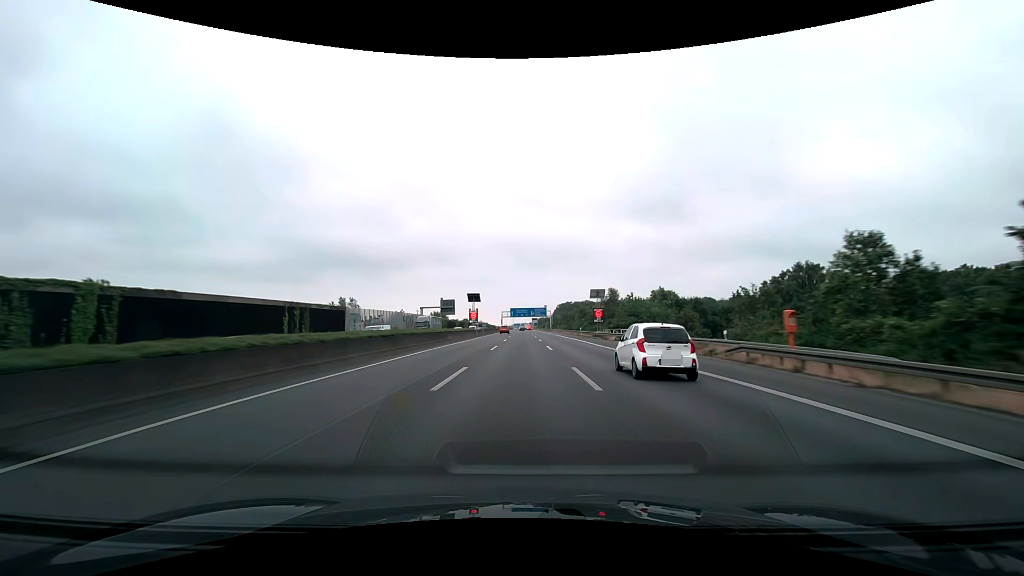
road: motorway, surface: asphalt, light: Day
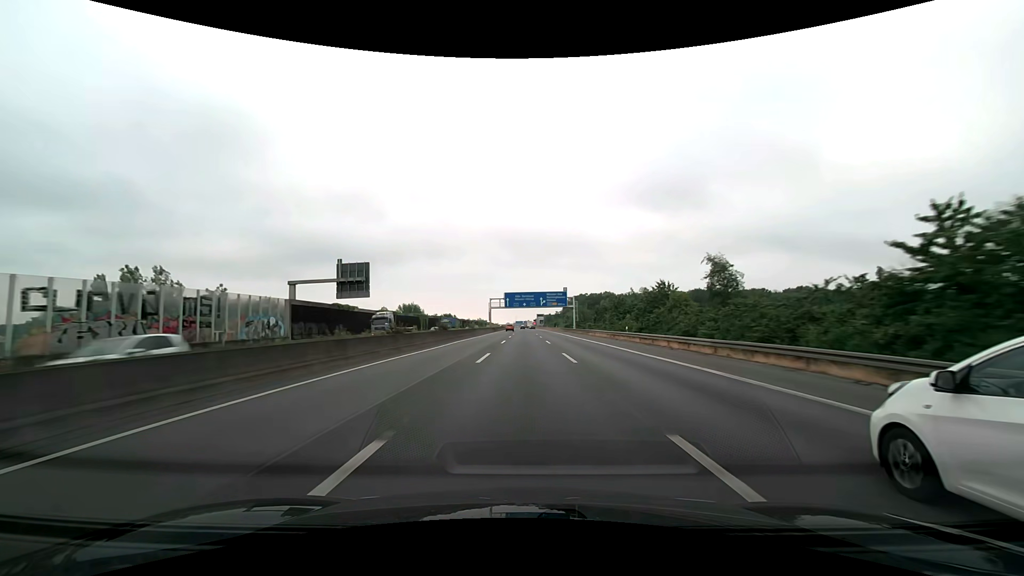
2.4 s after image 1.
(-0.2, +82.7) m; 0°
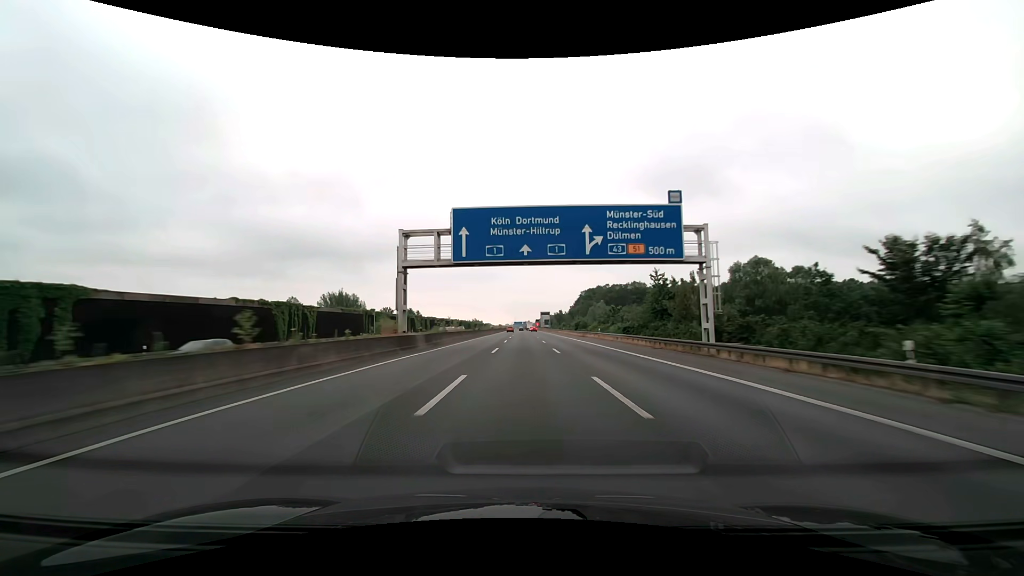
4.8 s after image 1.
(0.0, +82.7) m; 0°
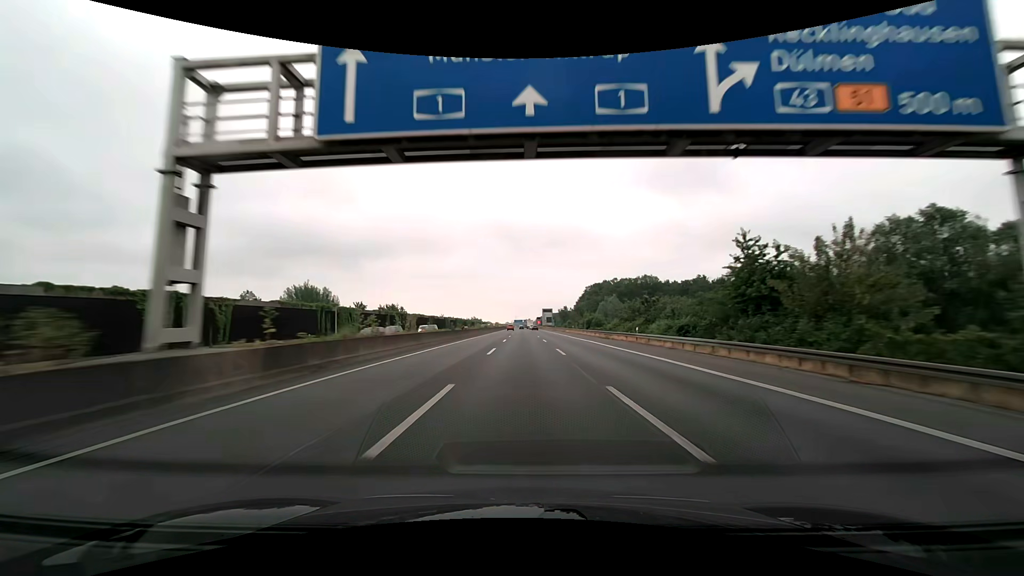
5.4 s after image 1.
(0.0, +20.7) m; 0°
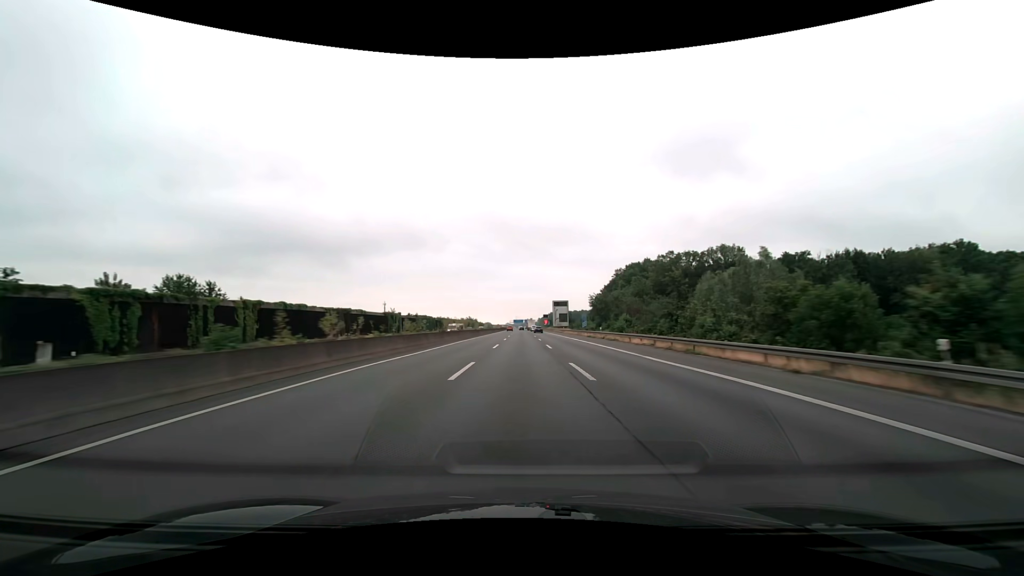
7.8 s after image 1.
(0.0, +82.7) m; 0°
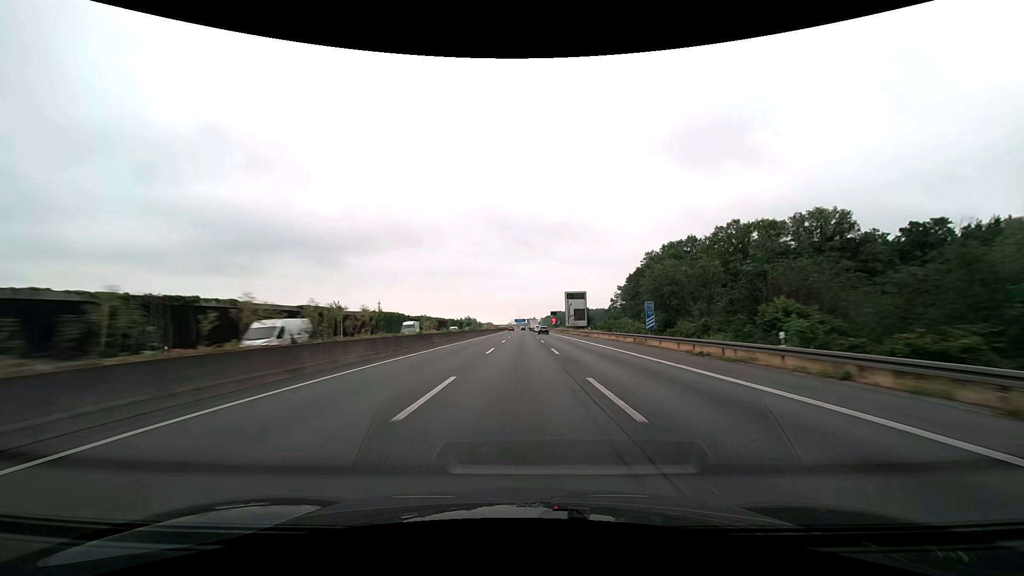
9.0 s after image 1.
(0.0, +41.3) m; 0°
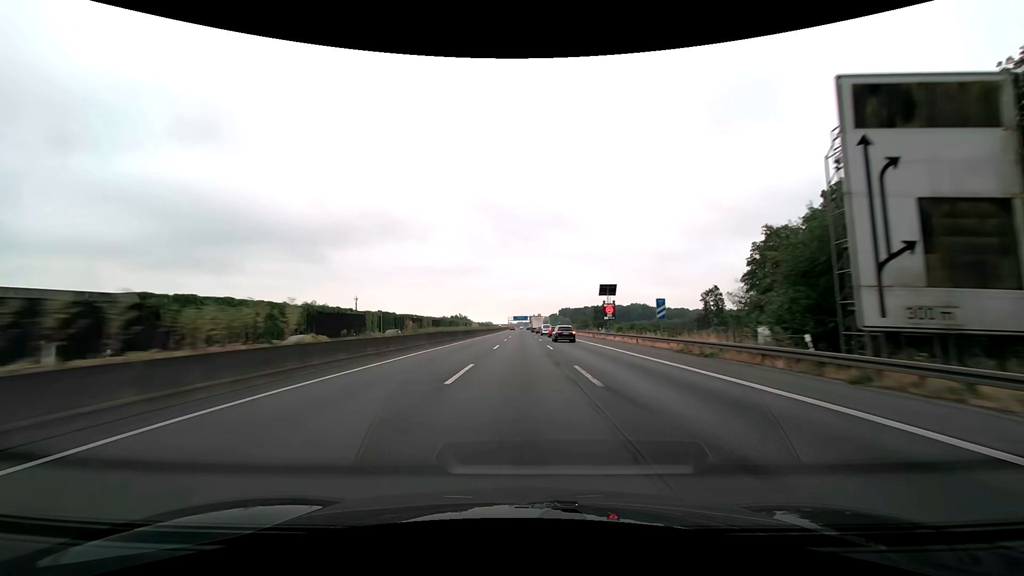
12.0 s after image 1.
(-0.1, +103.3) m; 0°
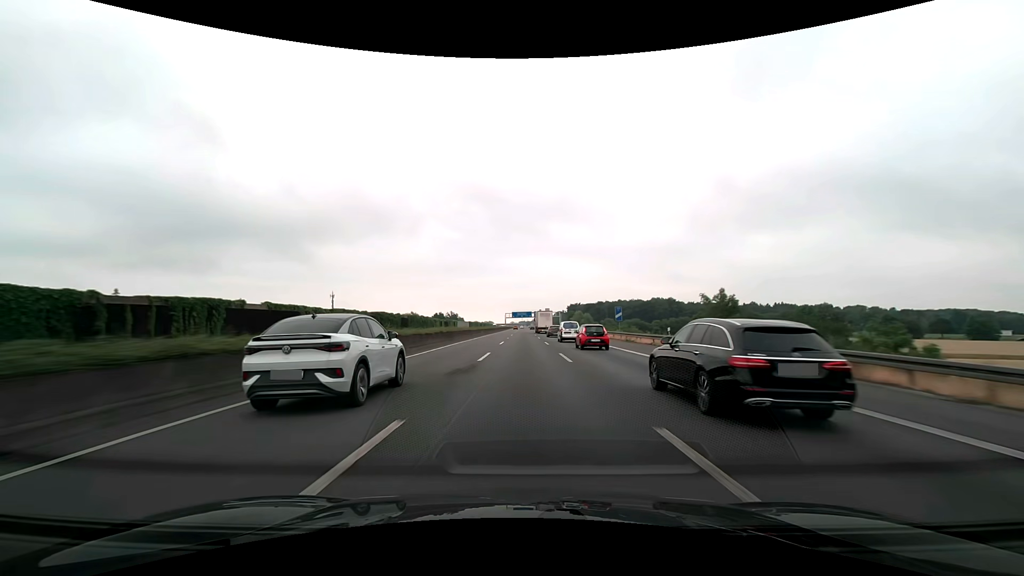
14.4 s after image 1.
(-0.2, +82.7) m; 0°
(0, +10) (0, +20) (0, +30) (0, +40) (0, +50) (0, +60) (0, +70) (0, +80) (0, +90) (0, +100) m
